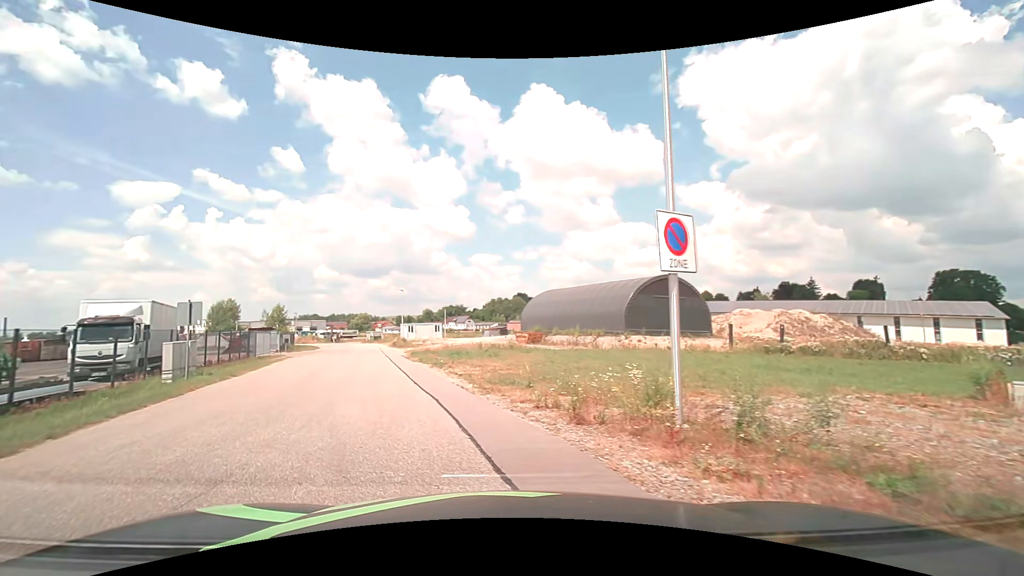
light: Day
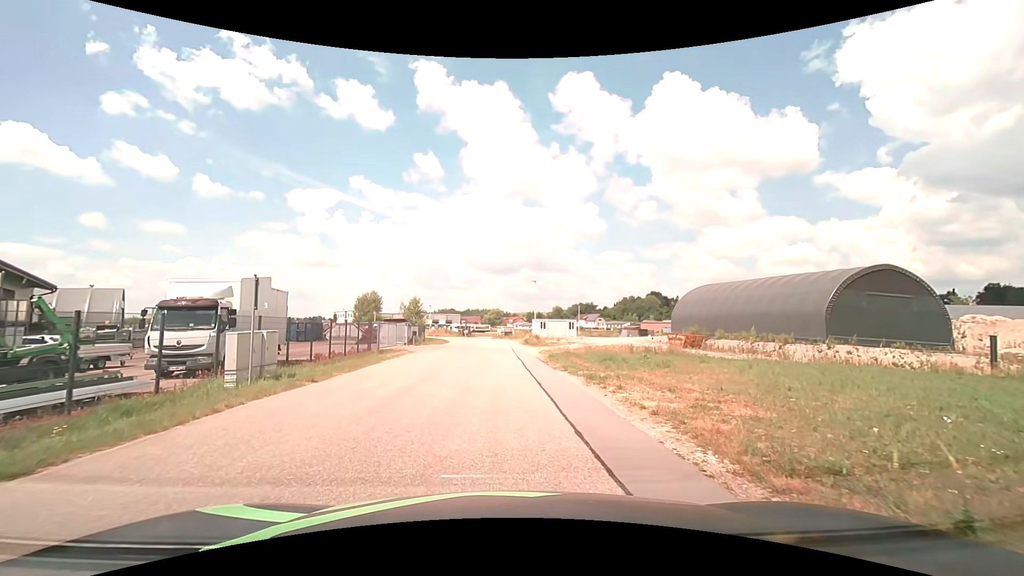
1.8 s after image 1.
(-1.2, +7.2) m; -15°
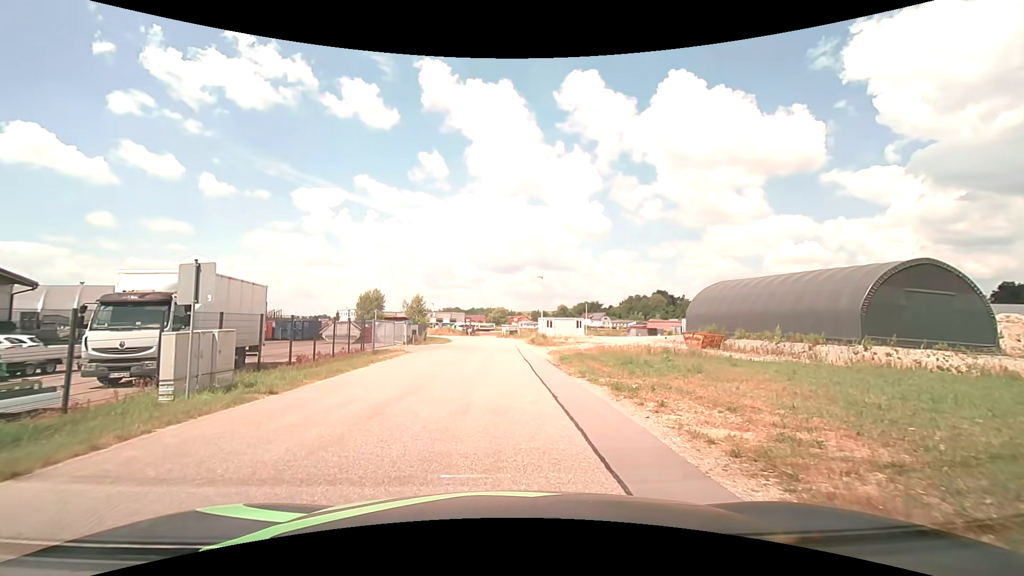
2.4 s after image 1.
(0.0, +2.8) m; 0°
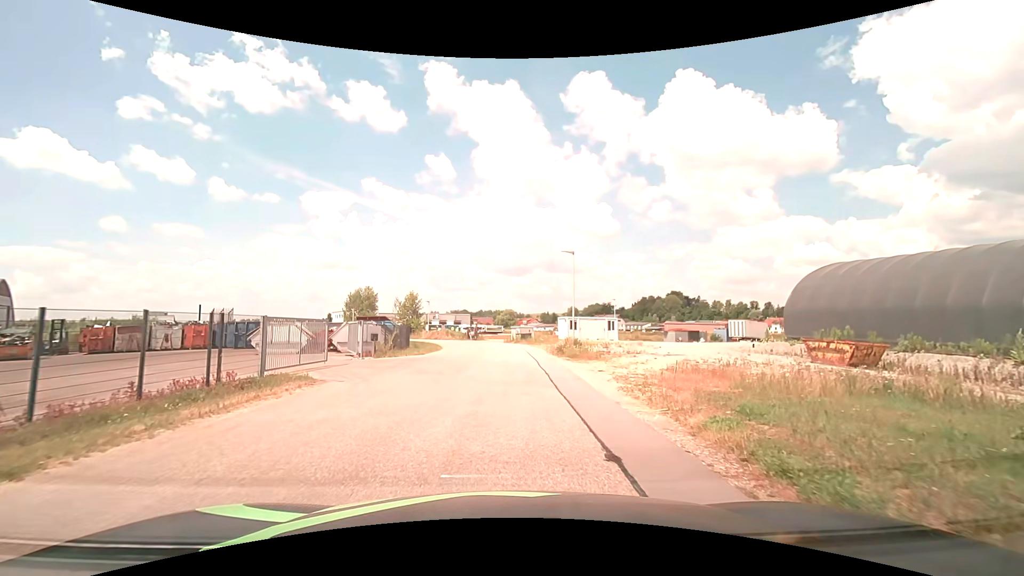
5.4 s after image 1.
(-0.1, +16.4) m; -1°
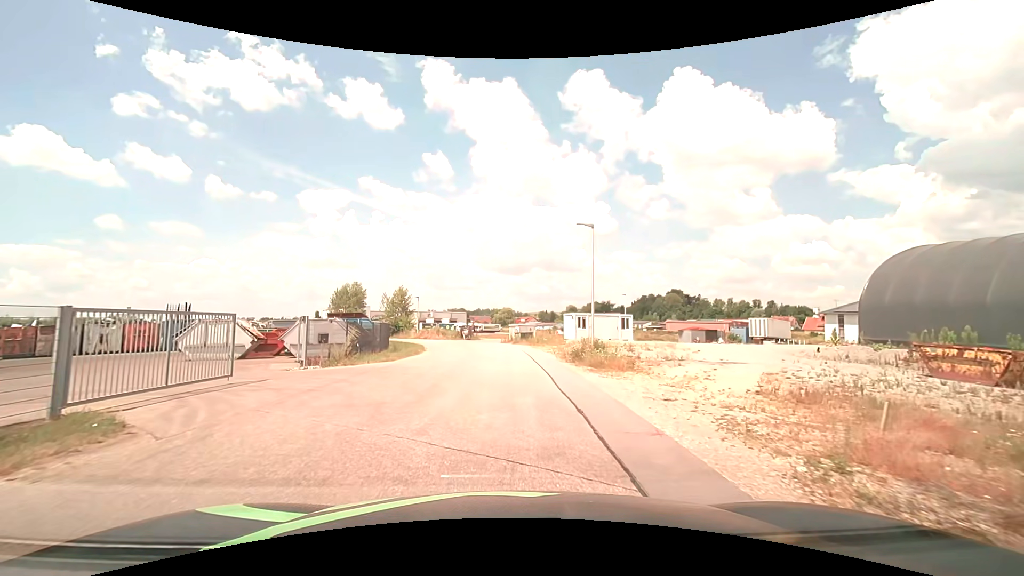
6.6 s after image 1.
(+0.1, +7.6) m; 0°
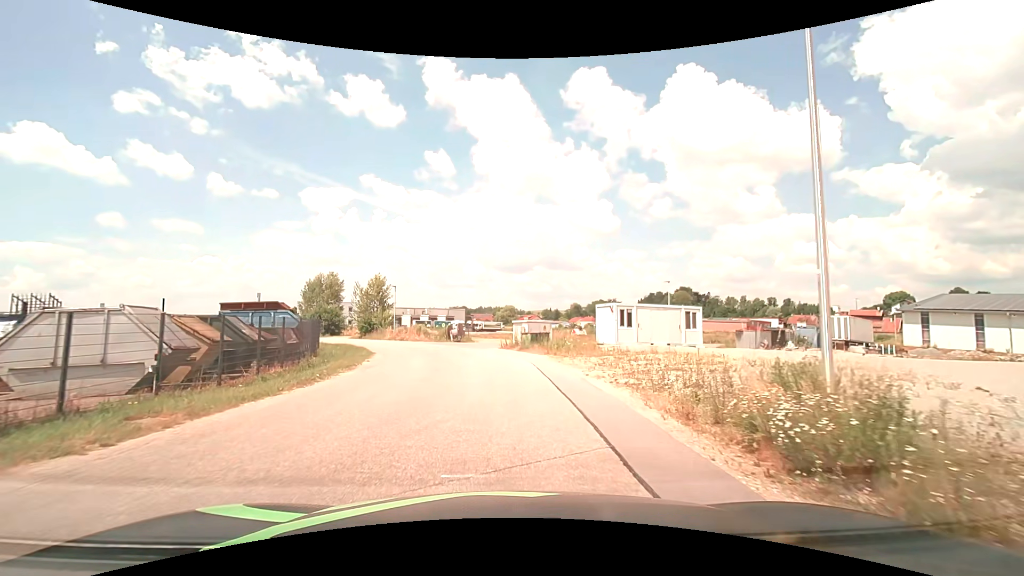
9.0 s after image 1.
(0.0, +16.5) m; 0°
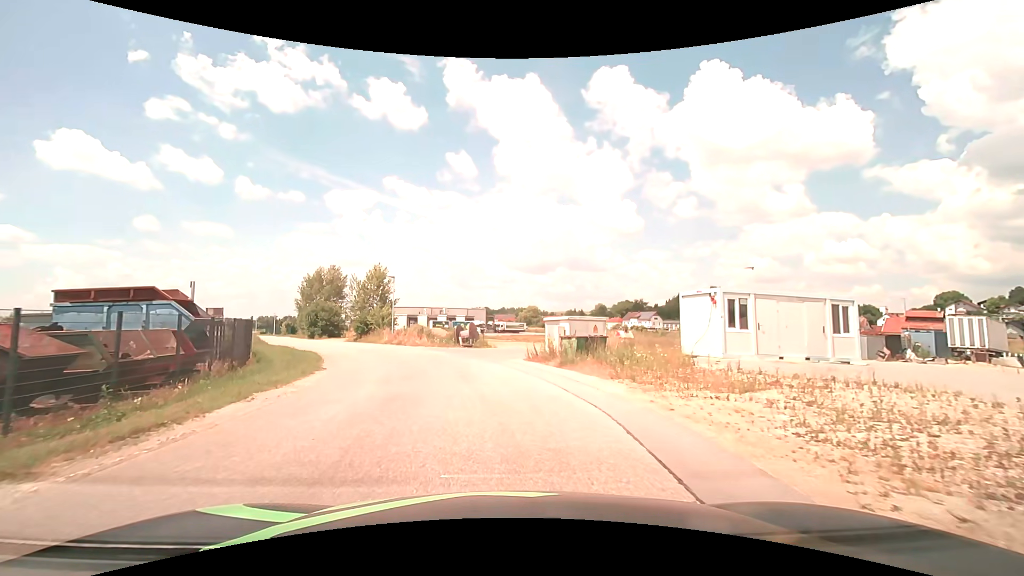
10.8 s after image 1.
(-0.2, +11.6) m; -2°
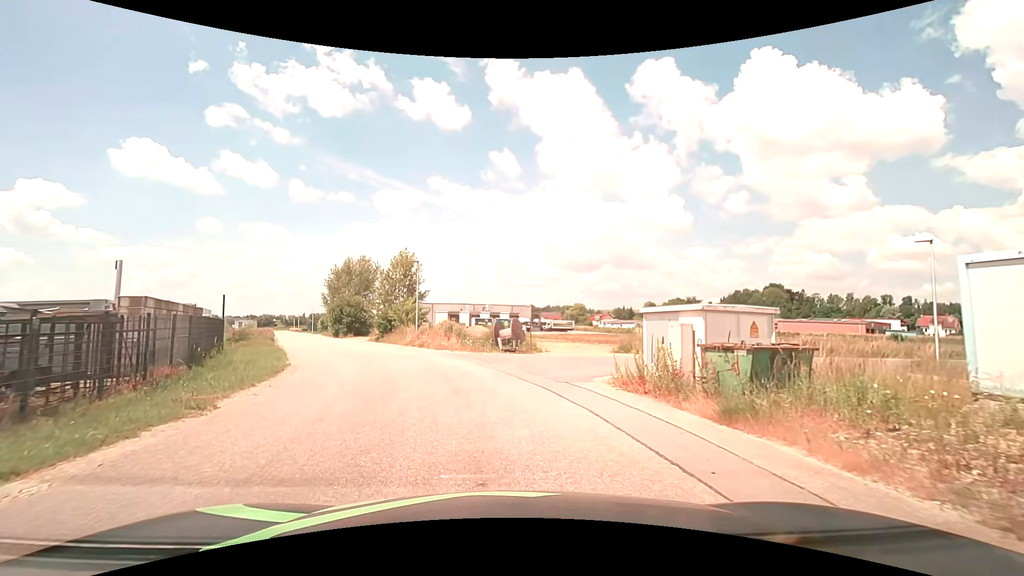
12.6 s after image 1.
(-0.5, +9.9) m; -5°
(0, +10) (+3, +19) (+11, +25) (+20, +29) (+29, +34) (+38, +39) (+46, +43) (+55, +48) (+64, +53) (+73, +58) m
